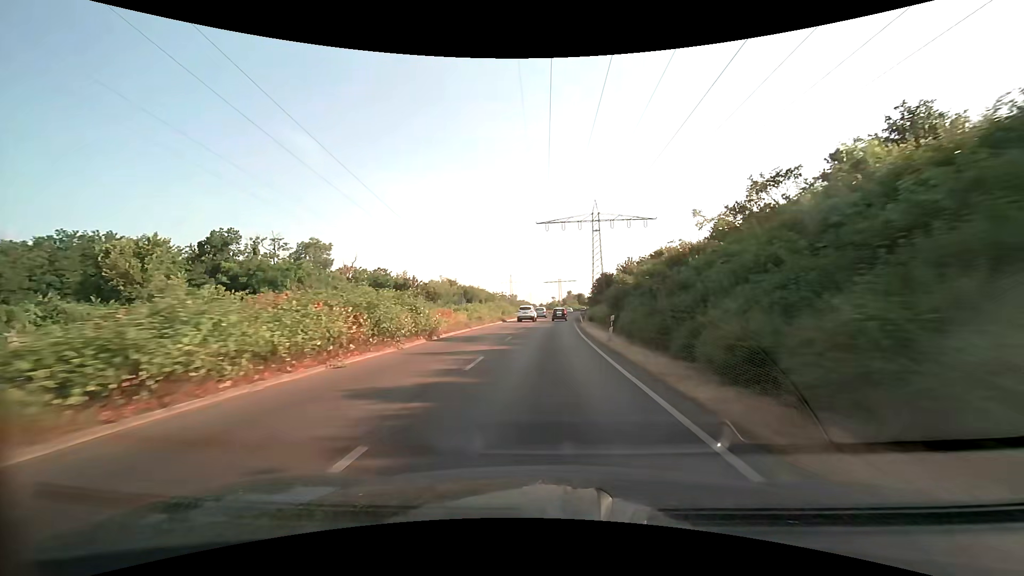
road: trunk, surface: asphalt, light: Day
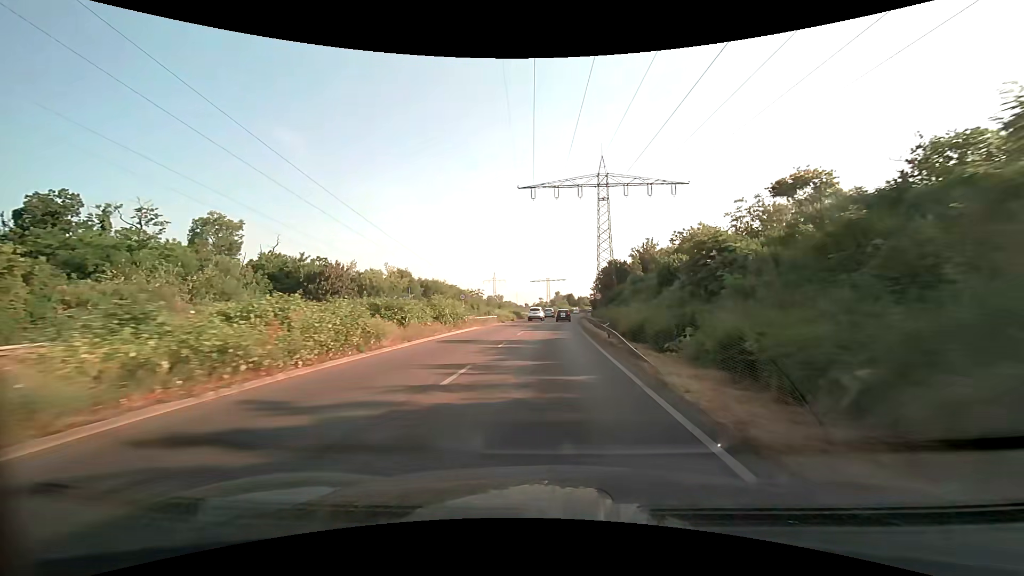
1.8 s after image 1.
(+0.4, +30.0) m; +1°
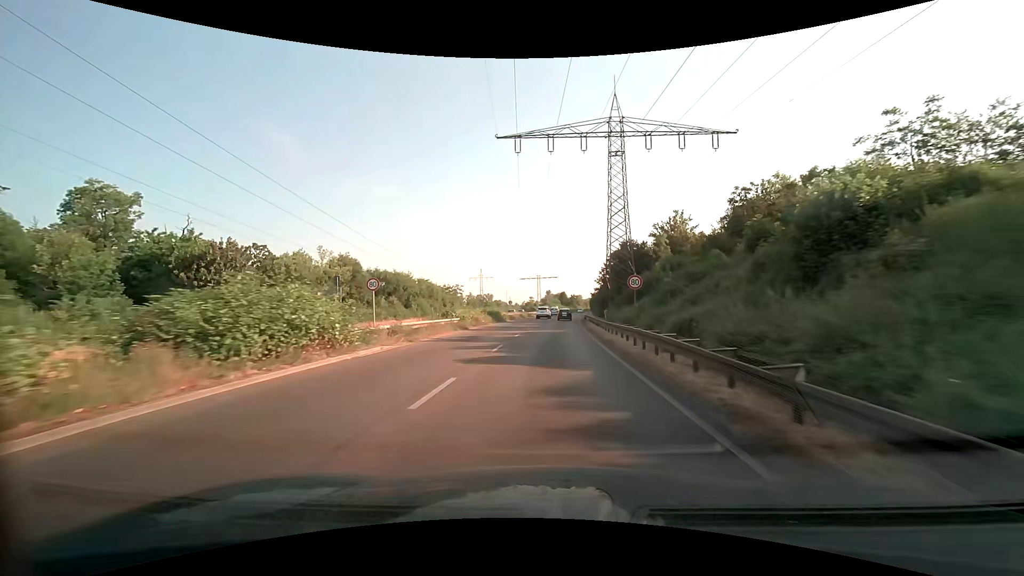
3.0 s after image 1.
(+0.2, +20.3) m; +1°
(0, +10) (0, +20) (+1, +30) (+1, +40) (+1, +50) (+2, +60) (+3, +70) (+4, +80) (+4, +90) (+5, +100) m
